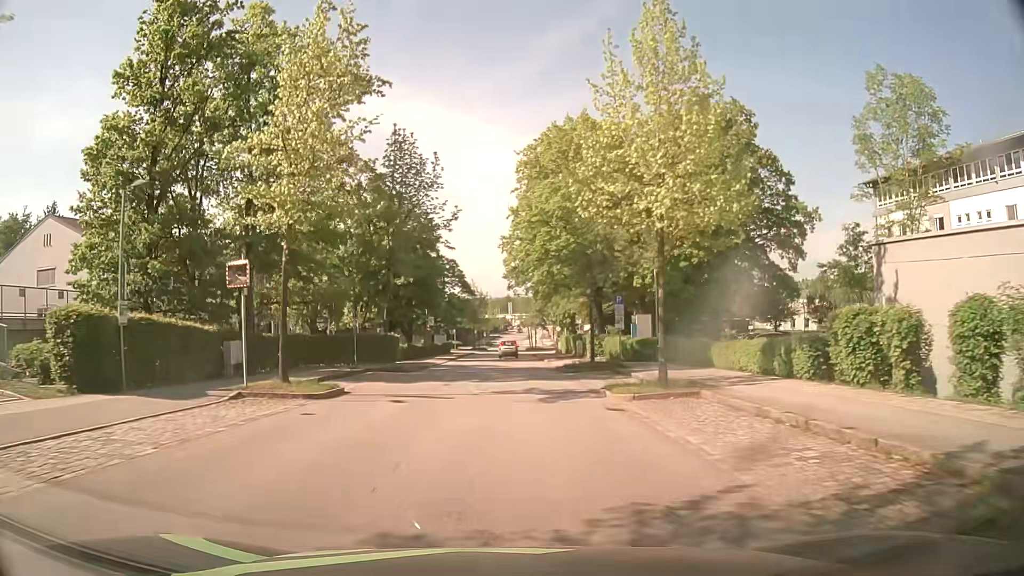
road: residential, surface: asphalt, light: Day
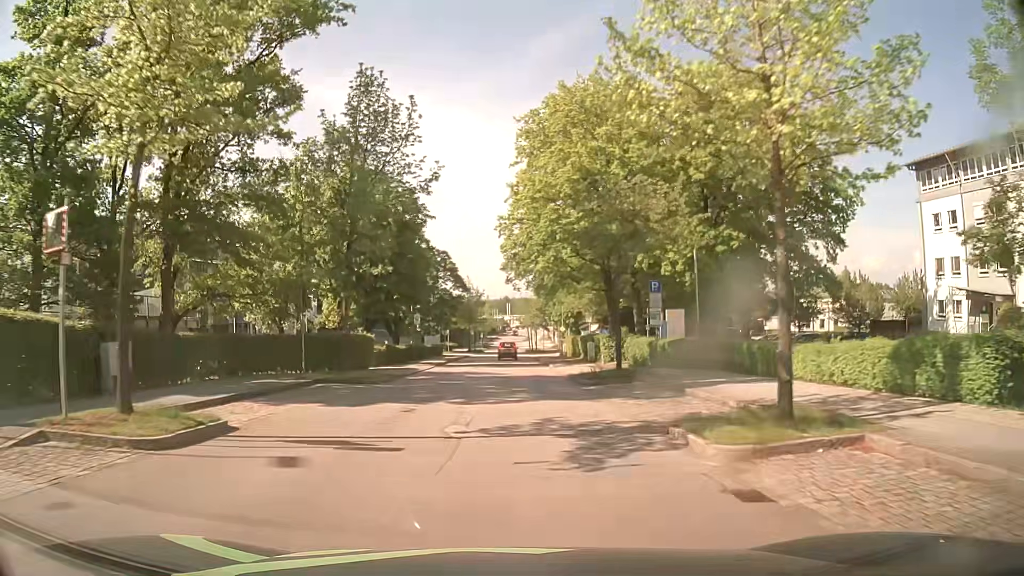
(0.0, +7.6) m; 0°
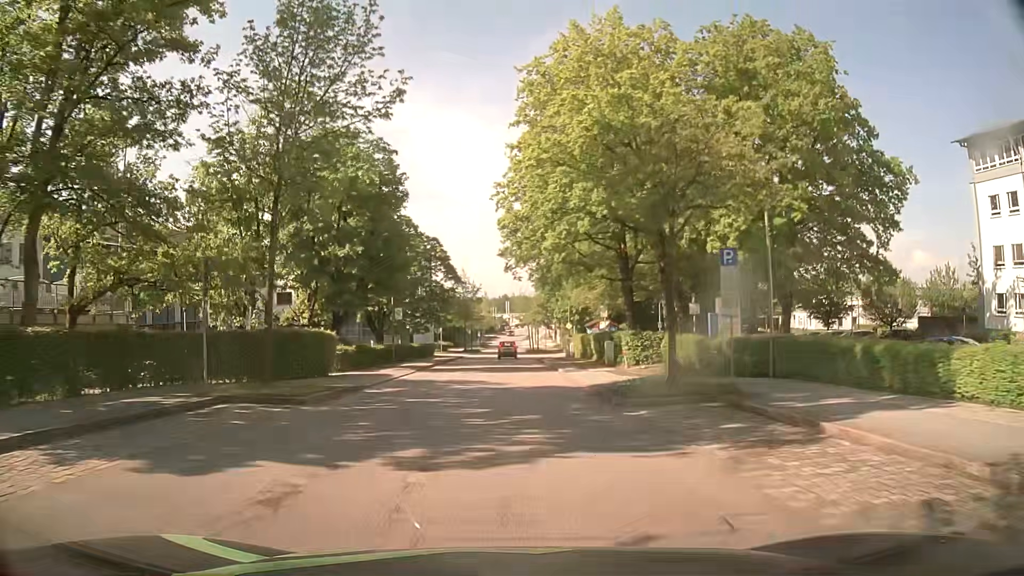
(0.0, +7.7) m; 0°
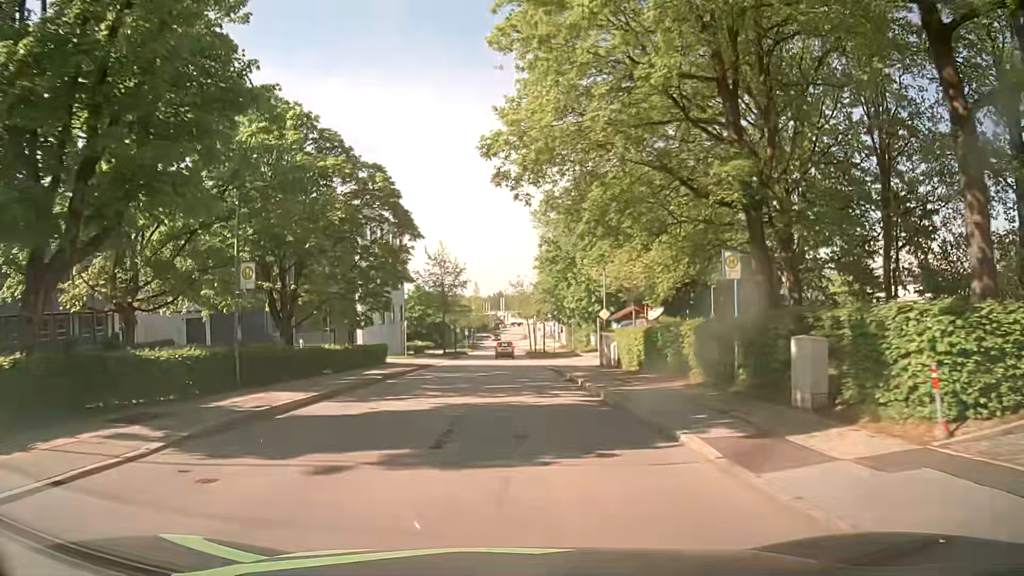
(+0.1, +22.9) m; 0°
